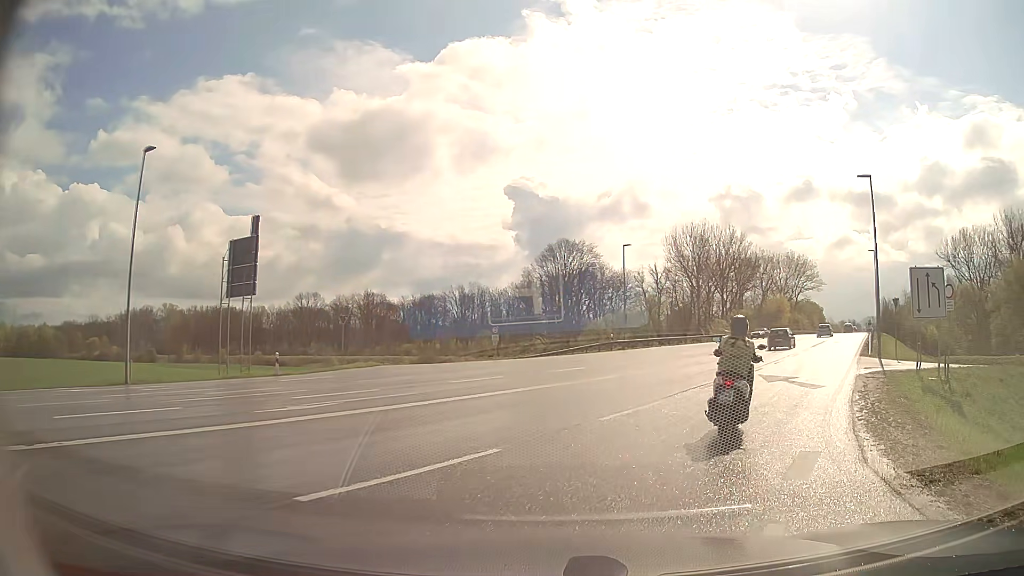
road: secondary_link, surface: asphalt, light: Day
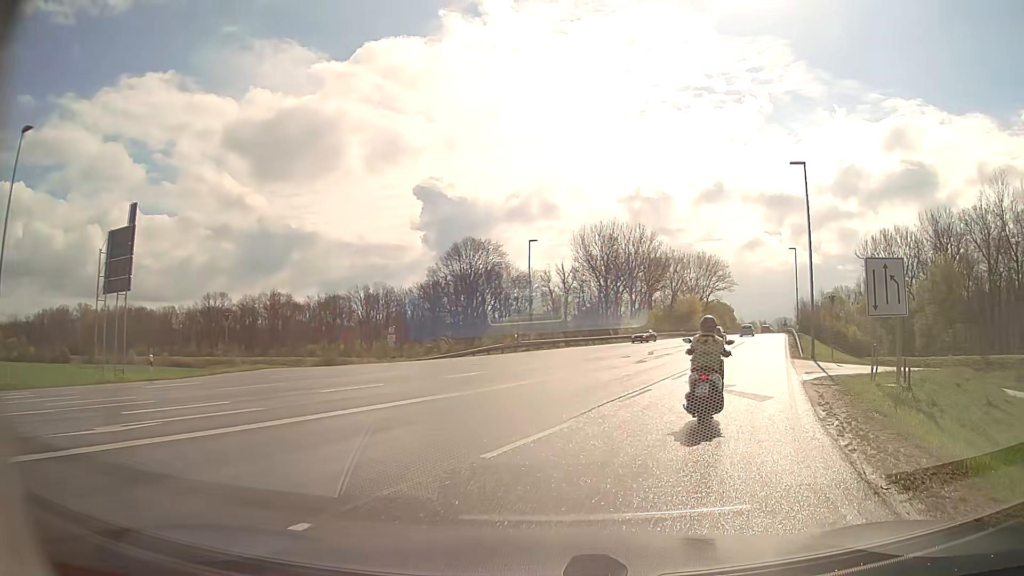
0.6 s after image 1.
(+0.2, +3.4) m; +8°
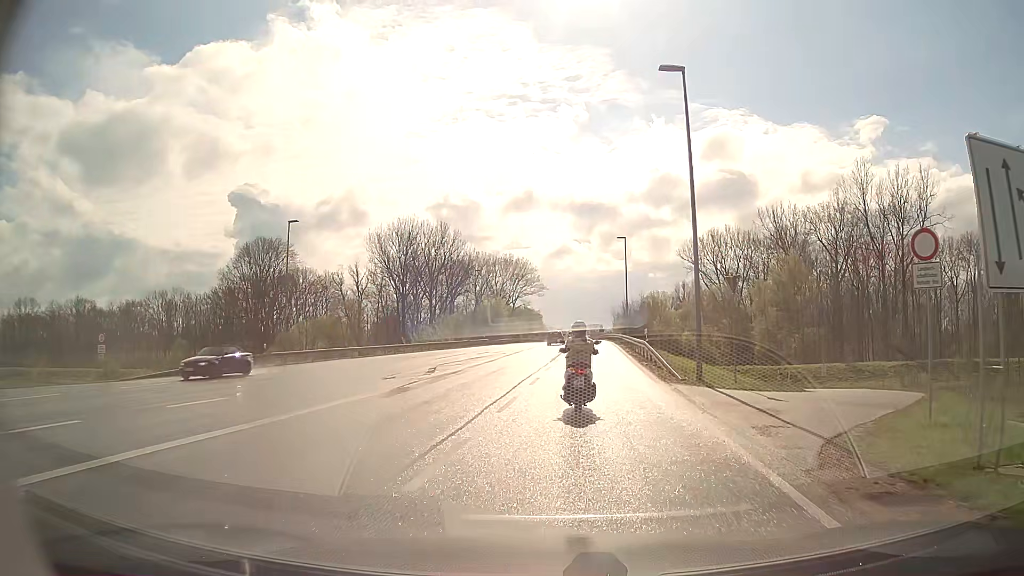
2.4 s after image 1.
(+2.6, +13.2) m; +17°
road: secondary
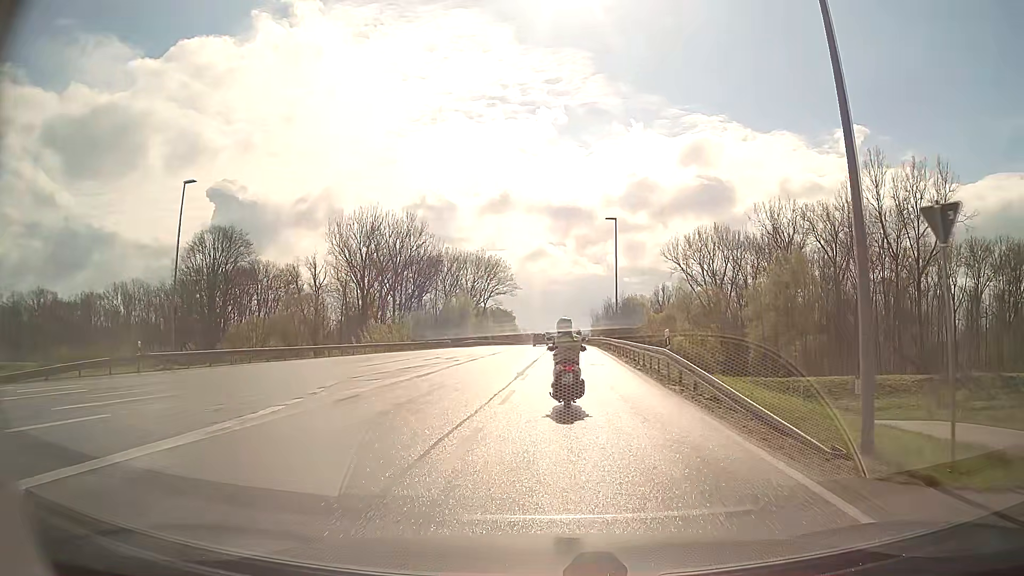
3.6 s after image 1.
(+0.2, +11.5) m; +2°
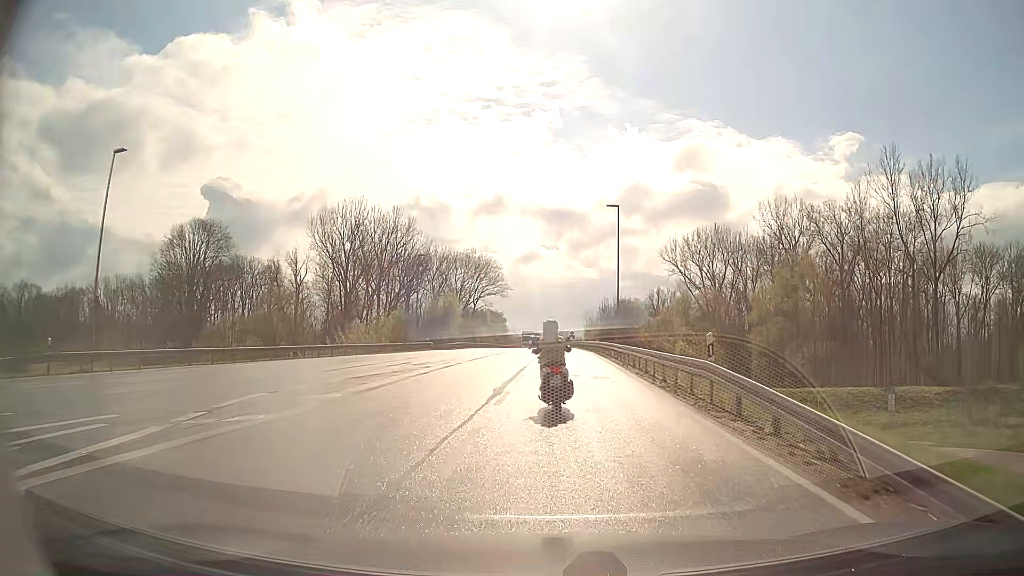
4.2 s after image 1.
(+0.1, +6.2) m; +1°
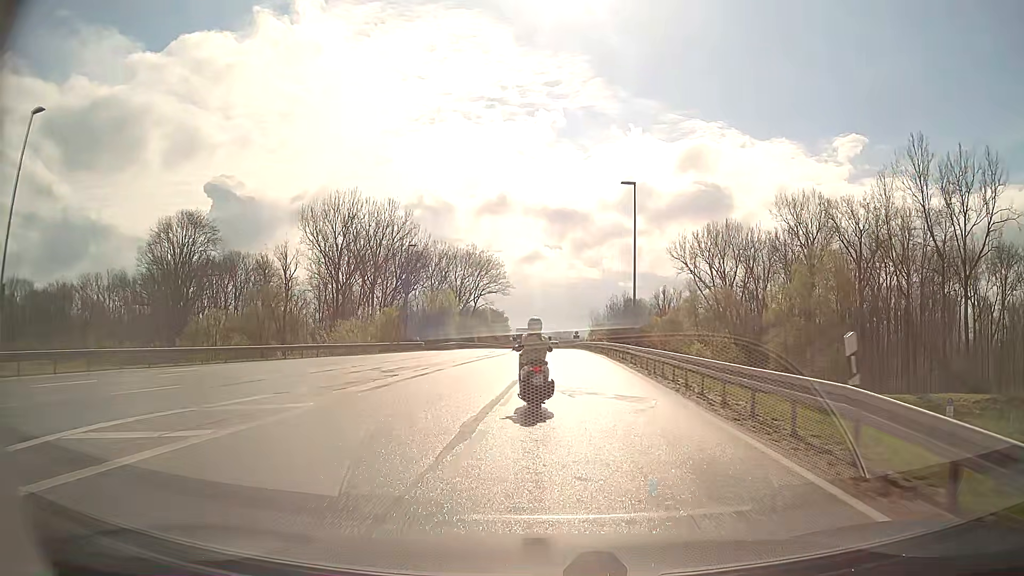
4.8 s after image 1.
(0.0, +6.5) m; 0°
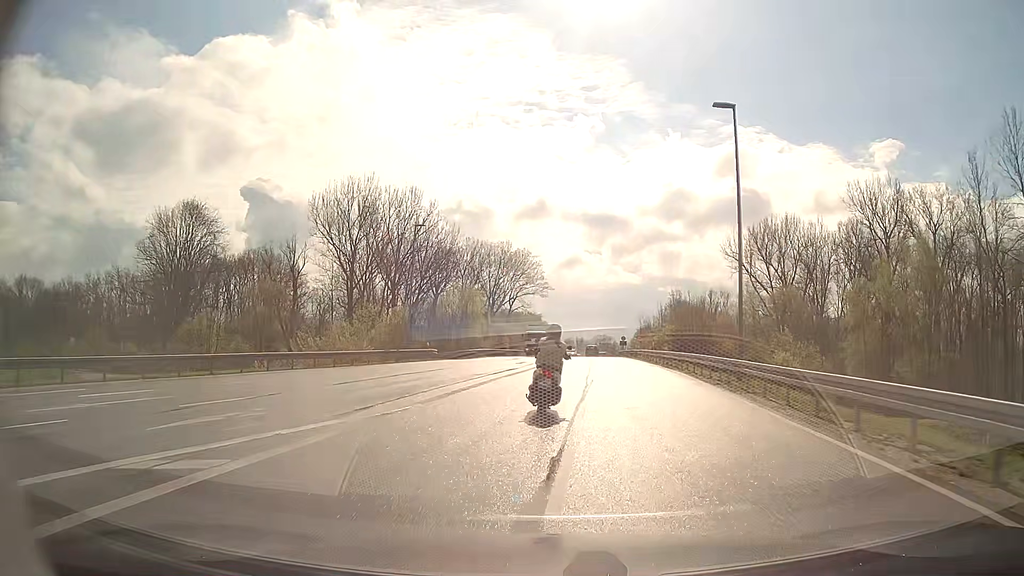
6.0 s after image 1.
(-0.3, +13.3) m; -3°
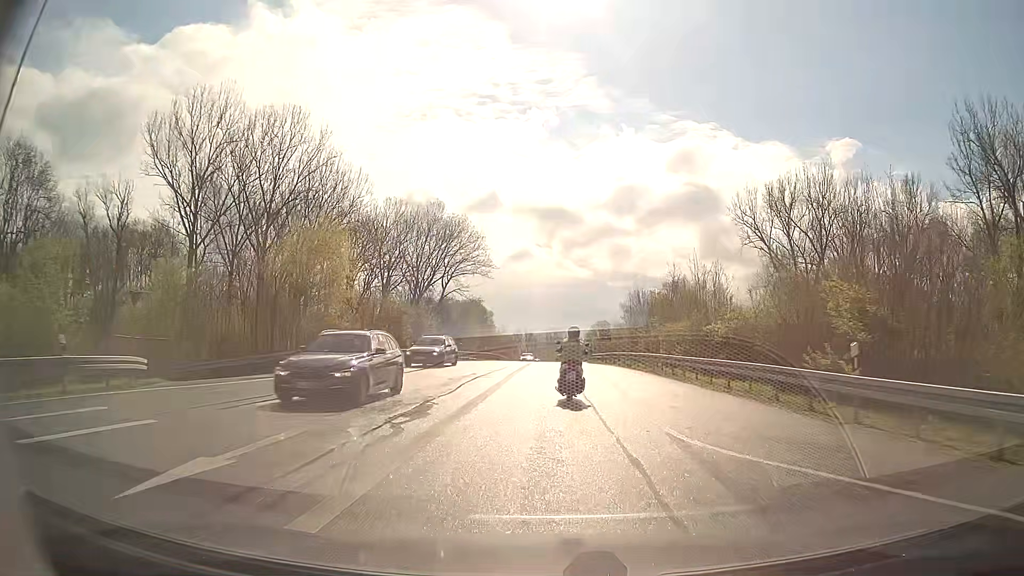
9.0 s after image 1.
(+0.9, +35.8) m; +4°
(0, +10) (0, +20) (+1, +30) (+1, +40) (+1, +50) (+1, +60) (+2, +70) (+2, +80) (+2, +90) (+3, +100) m
